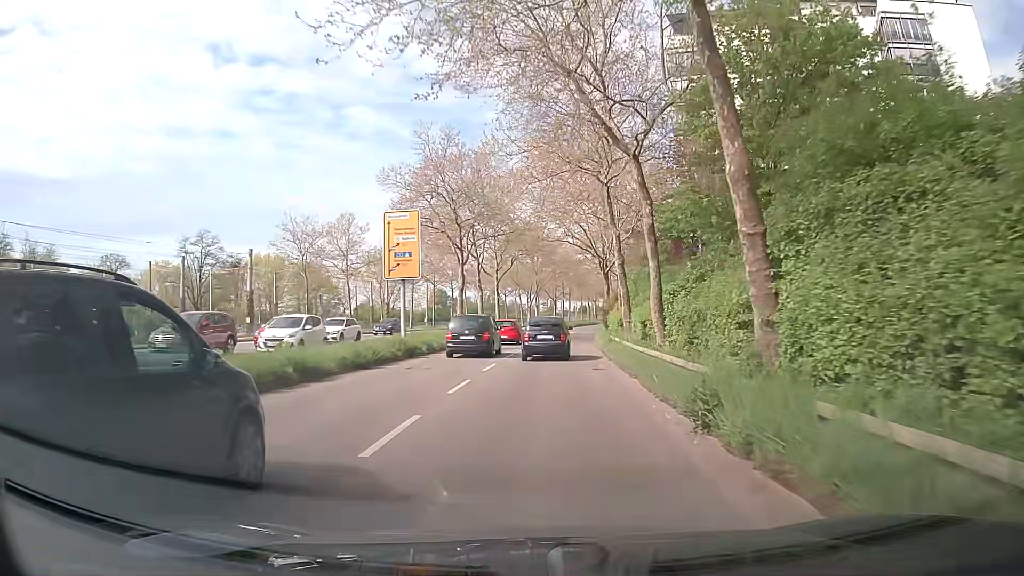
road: secondary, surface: asphalt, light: Day
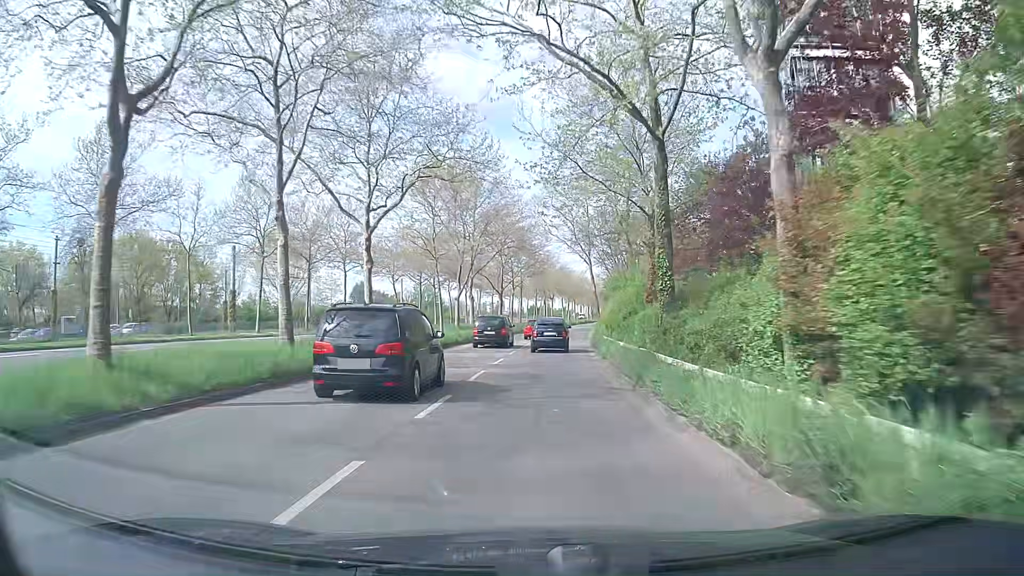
(+1.8, +33.3) m; +5°
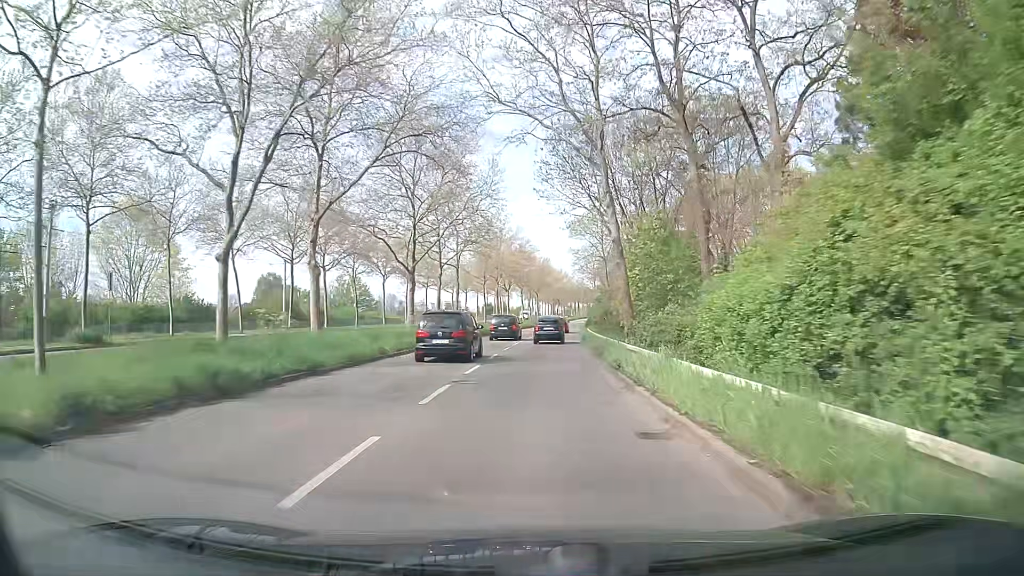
(+1.1, +34.7) m; +3°
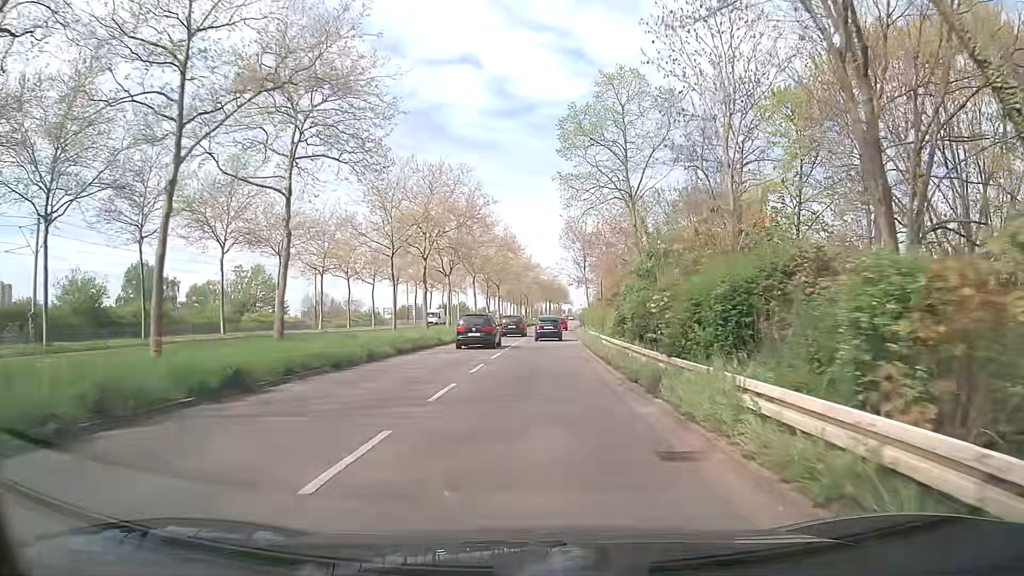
(+1.1, +35.6) m; +3°
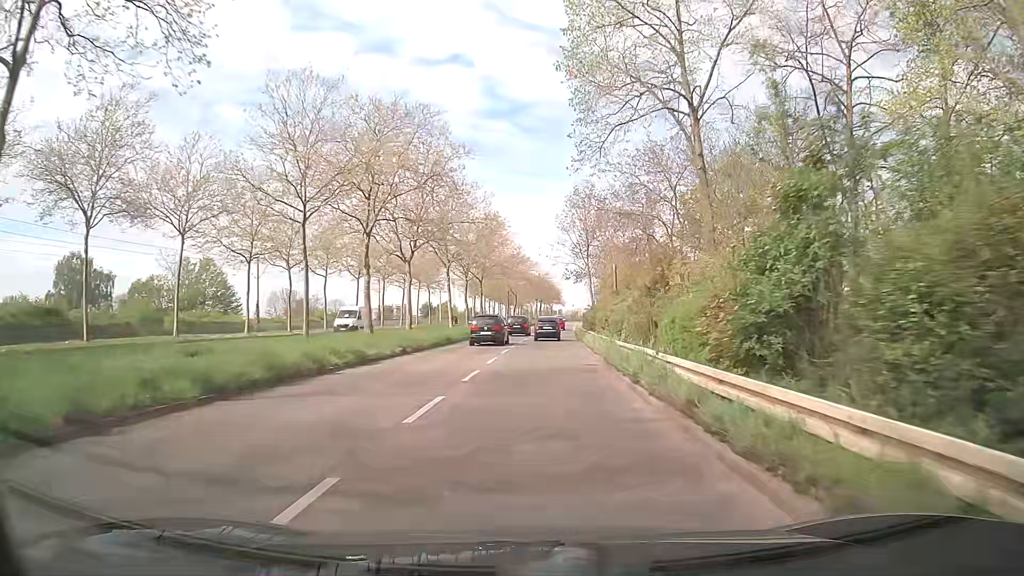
(+0.2, +14.4) m; +1°
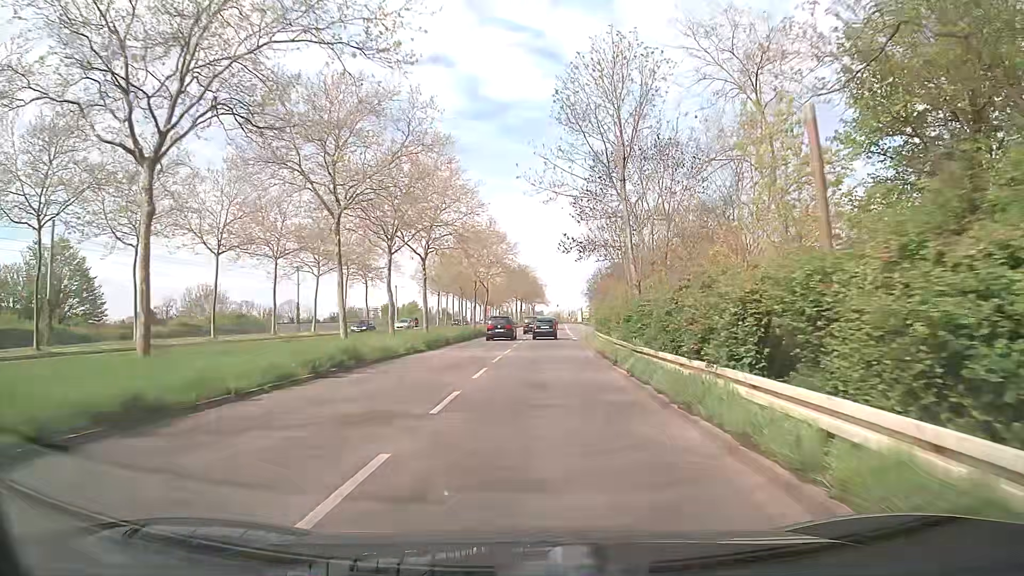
(+0.4, +29.0) m; +2°
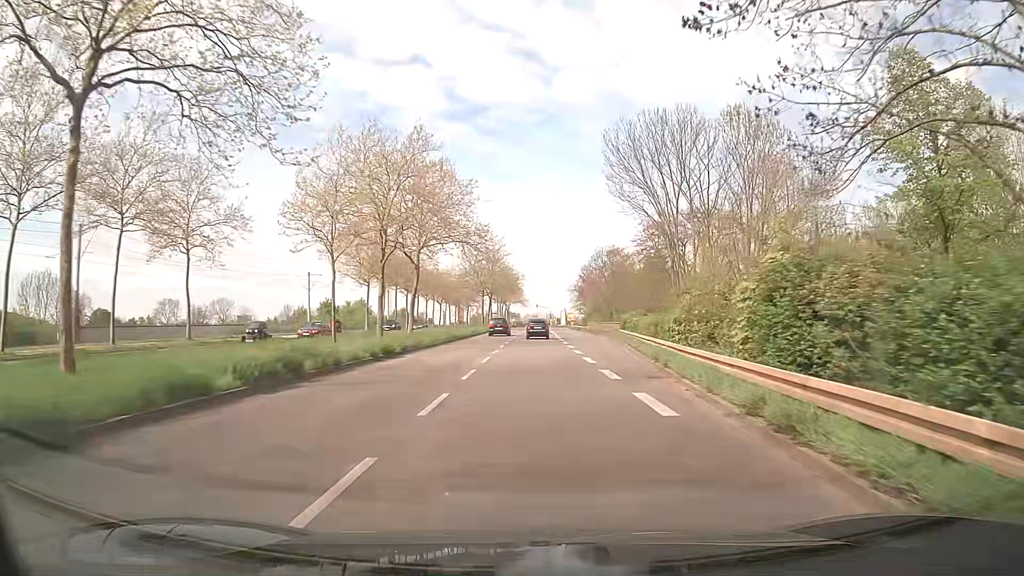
(+0.7, +36.3) m; +2°
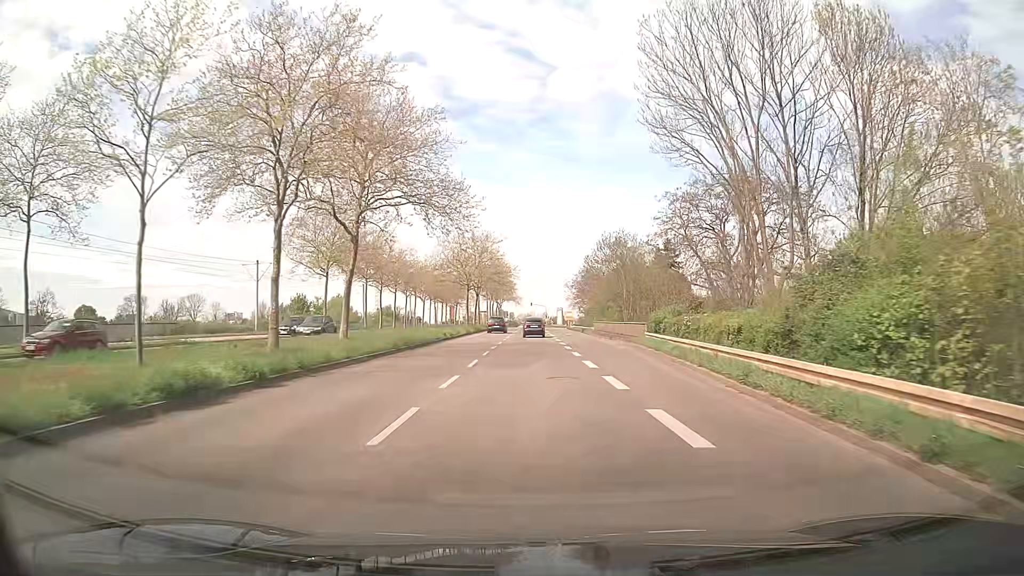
(+0.2, +14.5) m; +1°
(0, +10) (0, +20) (0, +30) (0, +40) (0, +50) (0, +60) (0, +70) (0, +80) (0, +90) (0, +100) m
